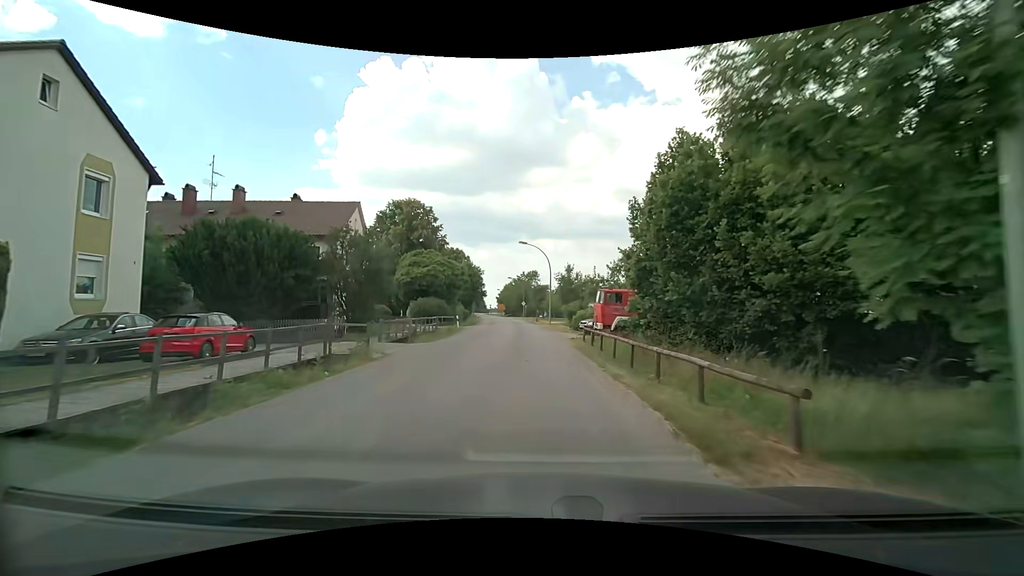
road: tertiary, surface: asphalt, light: Day
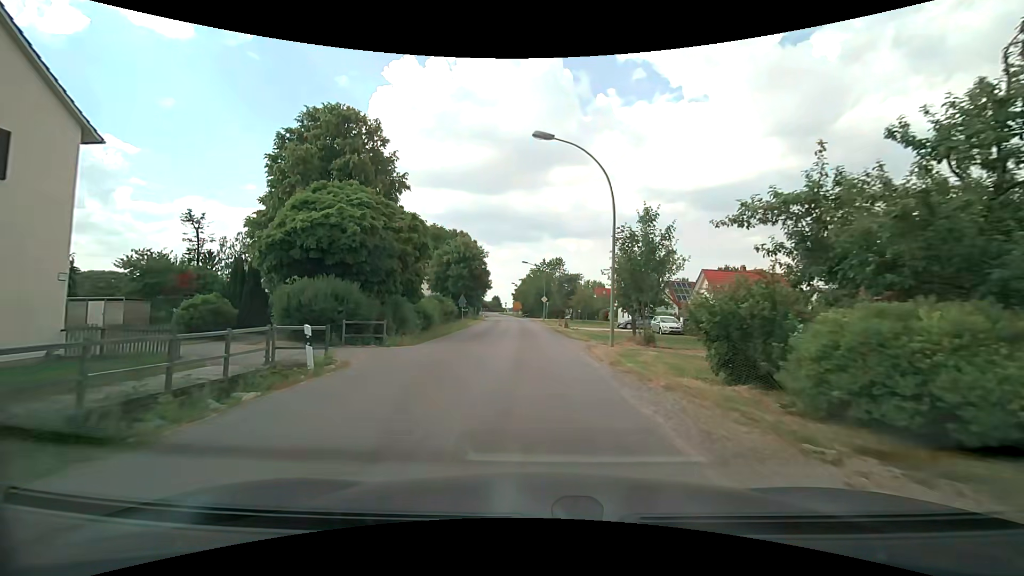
(-0.6, +28.6) m; -2°
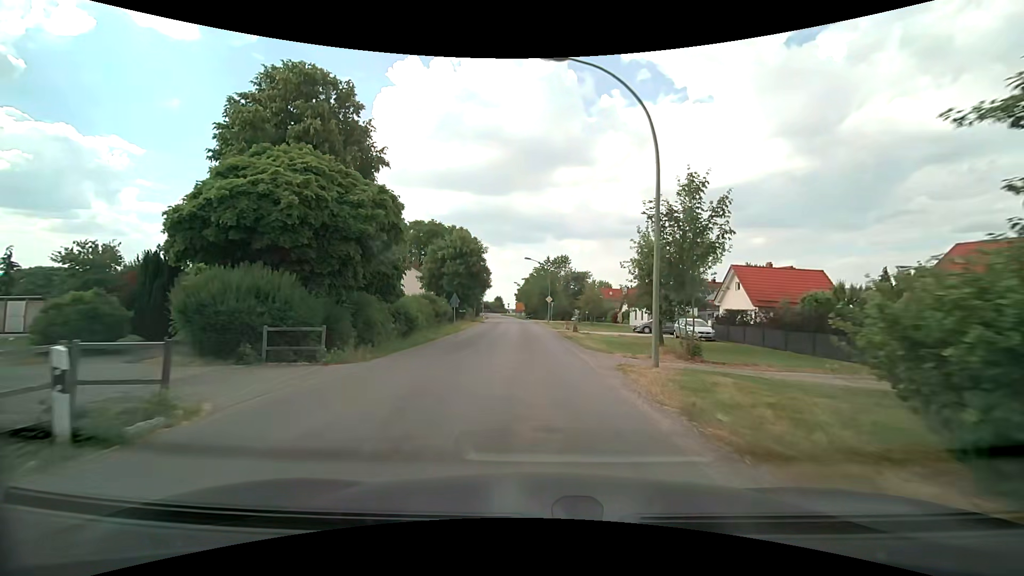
(0.0, +6.0) m; -1°
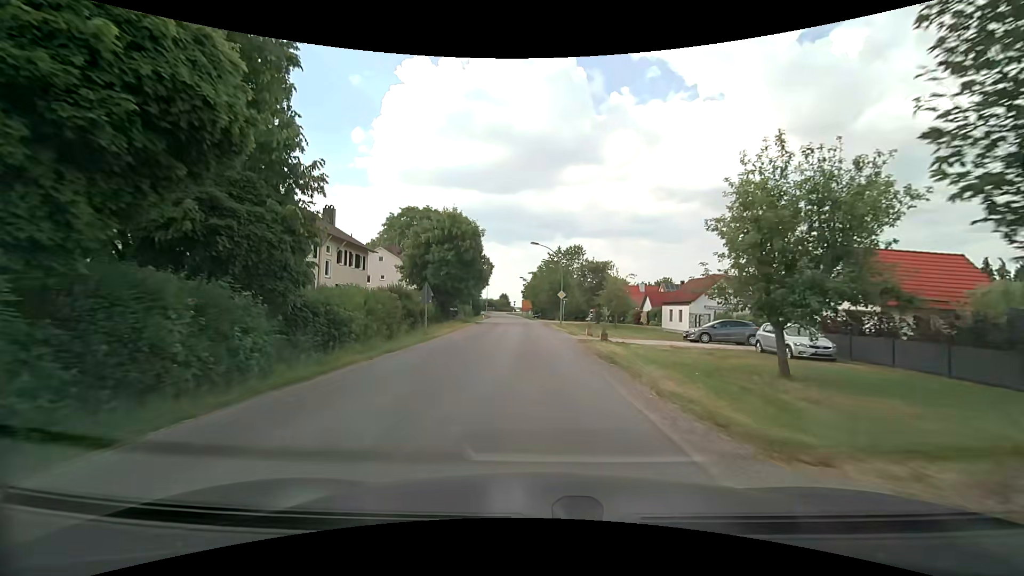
(-0.1, +12.3) m; -1°
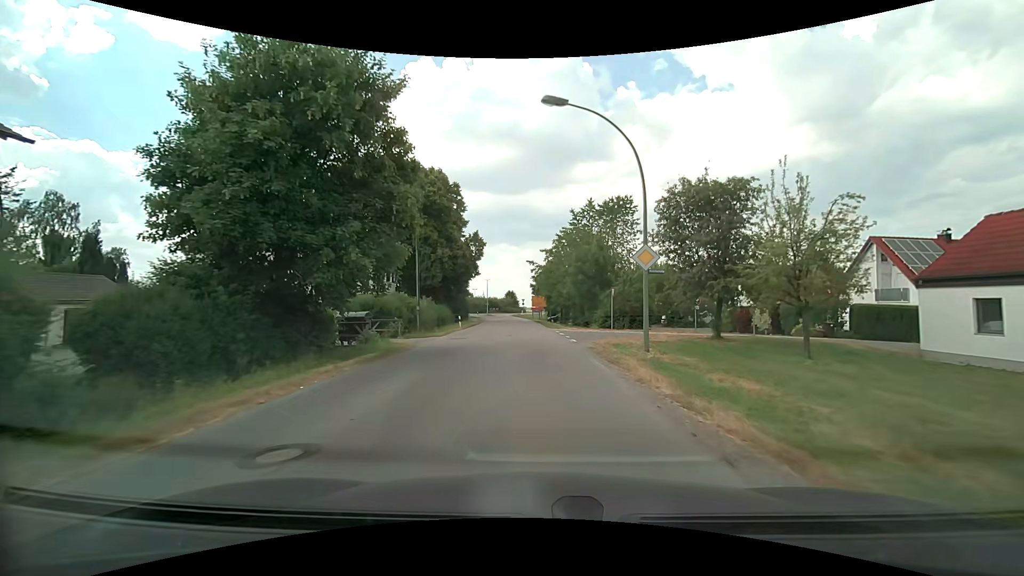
(-0.4, +32.1) m; -1°
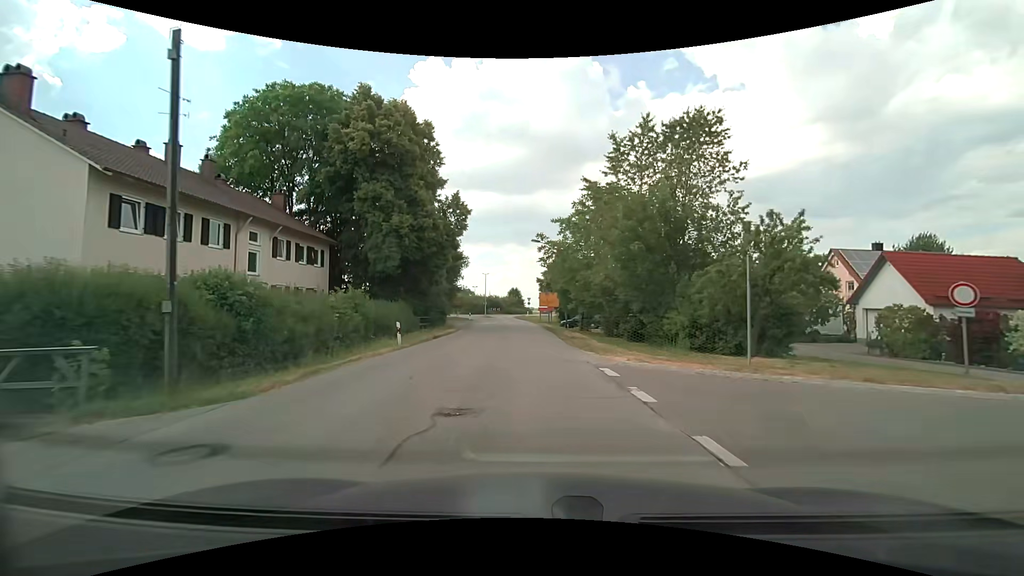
(-0.2, +19.4) m; -2°
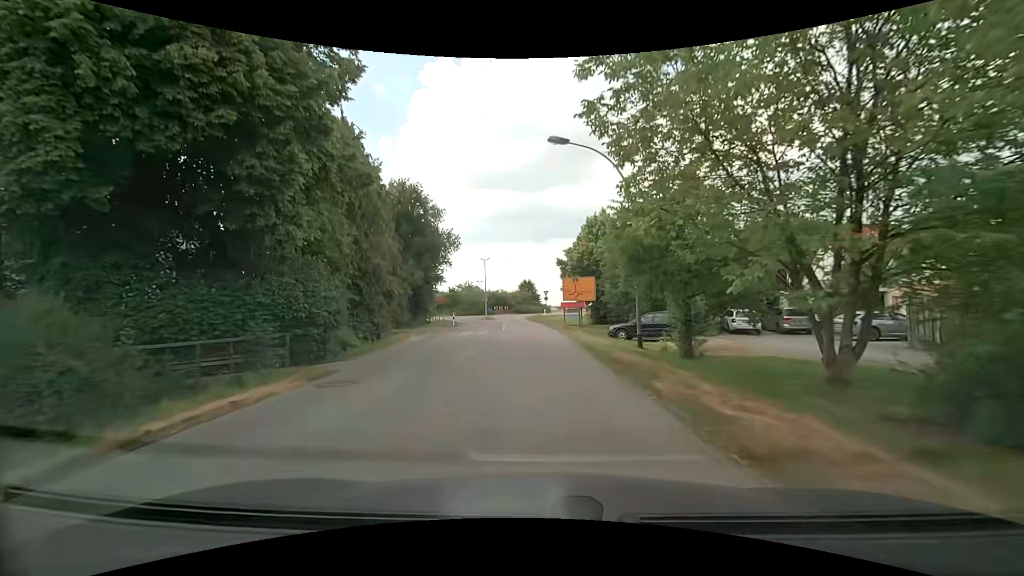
(-0.1, +25.8) m; -1°
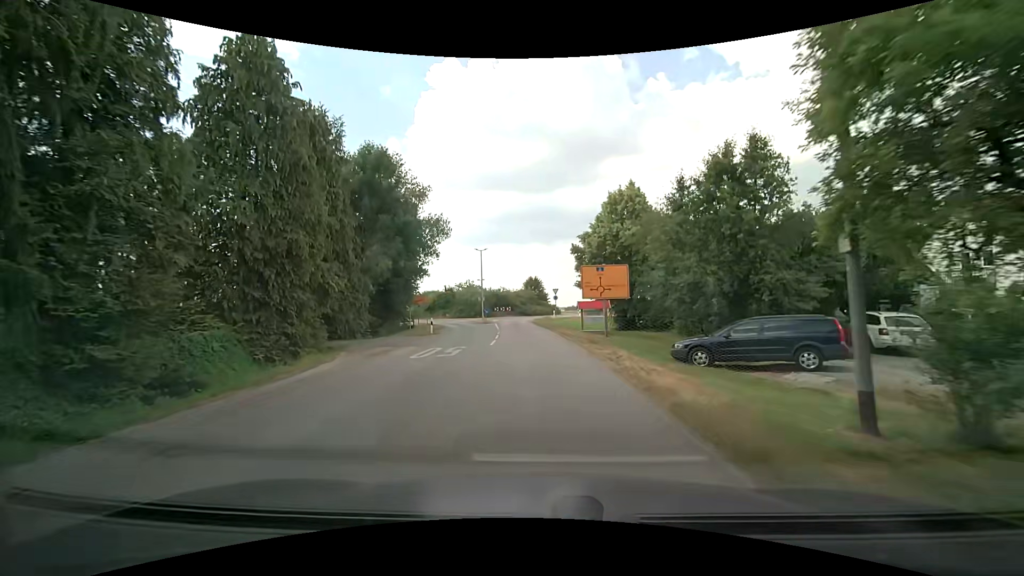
(-0.1, +12.0) m; -1°
(0, +10) (0, +20) (-1, +30) (-1, +40) (-2, +50) (-2, +60) (+1, +69) (+9, +76) (+19, +77) (+29, +78) m
